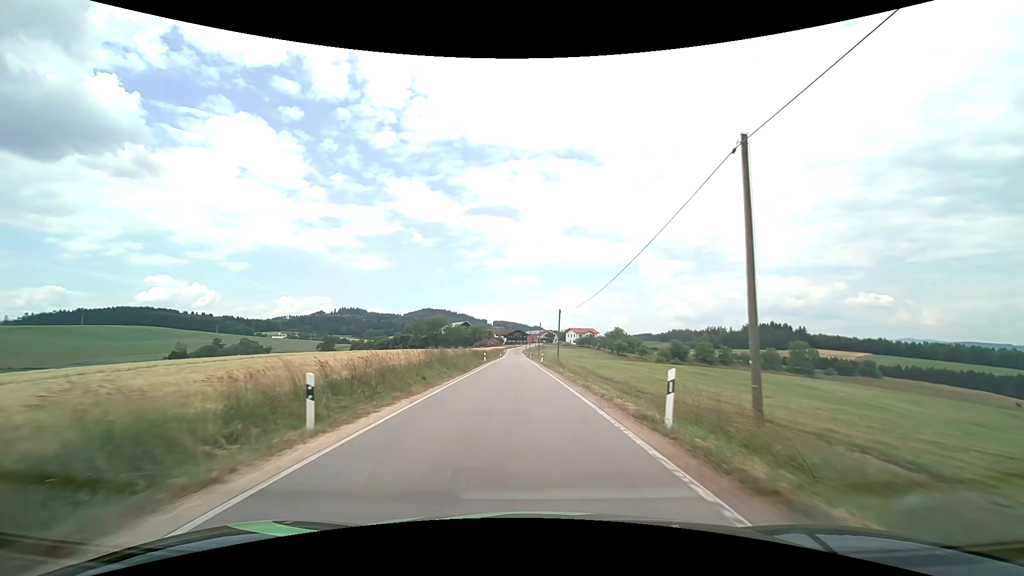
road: tertiary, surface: asphalt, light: Day
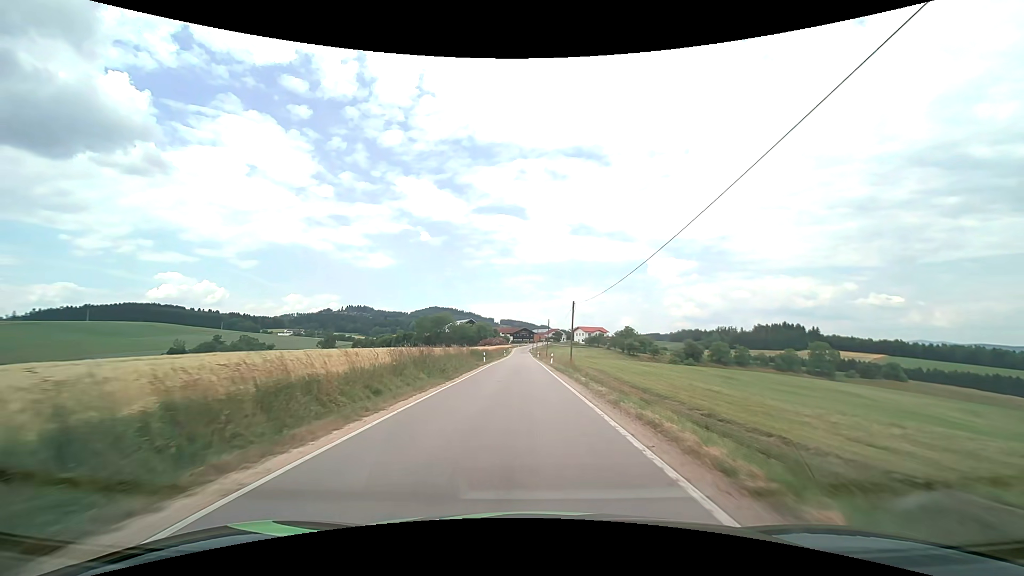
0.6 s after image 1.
(-0.1, +8.3) m; -1°
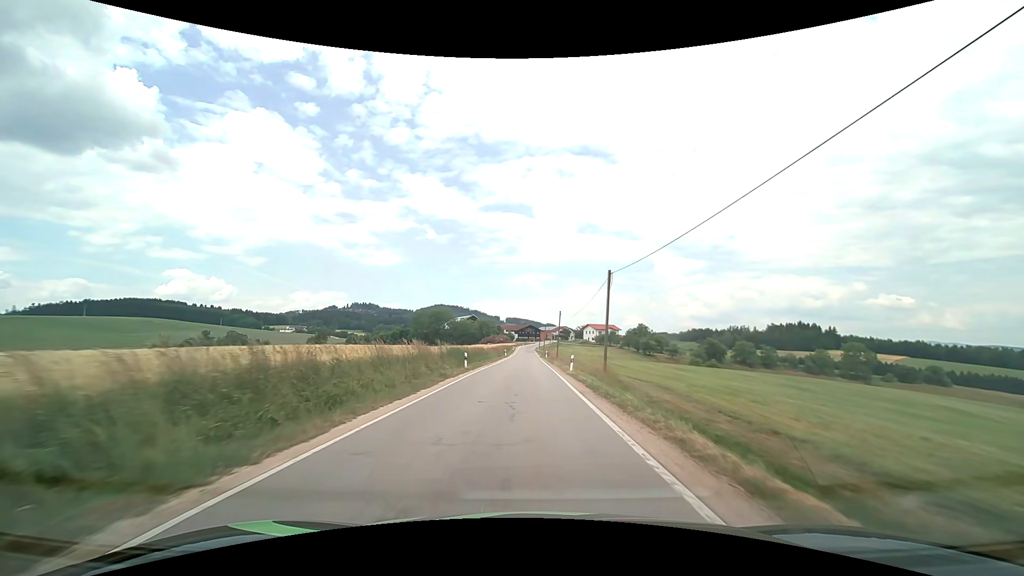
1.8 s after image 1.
(-0.1, +17.0) m; -1°
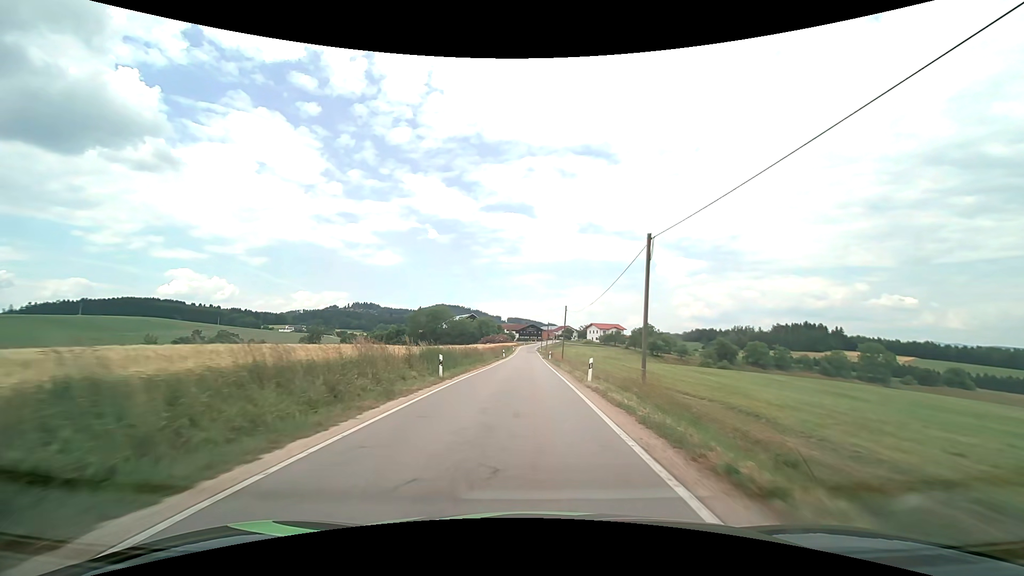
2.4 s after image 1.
(0.0, +8.7) m; 0°
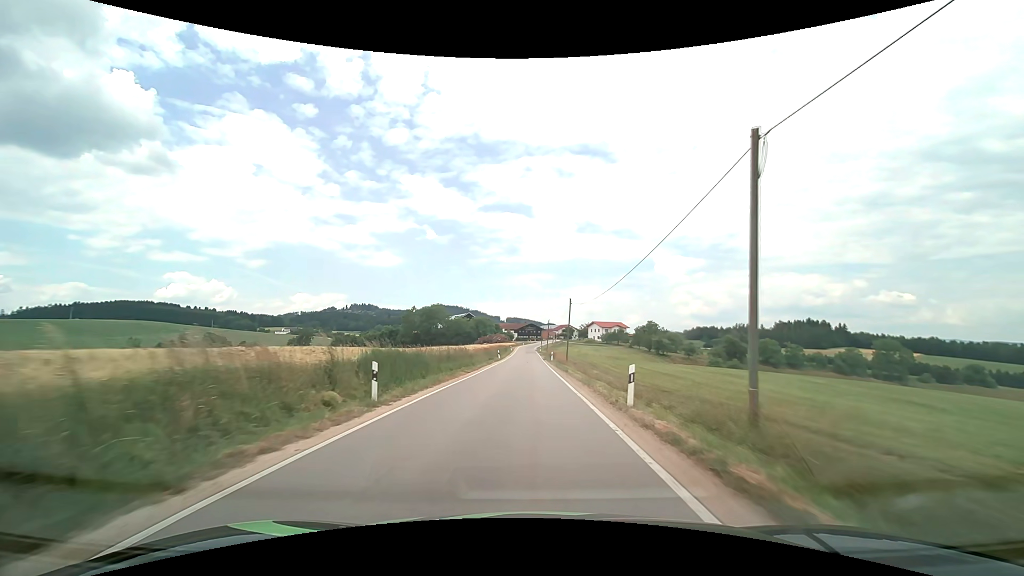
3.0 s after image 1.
(0.0, +8.8) m; 0°
